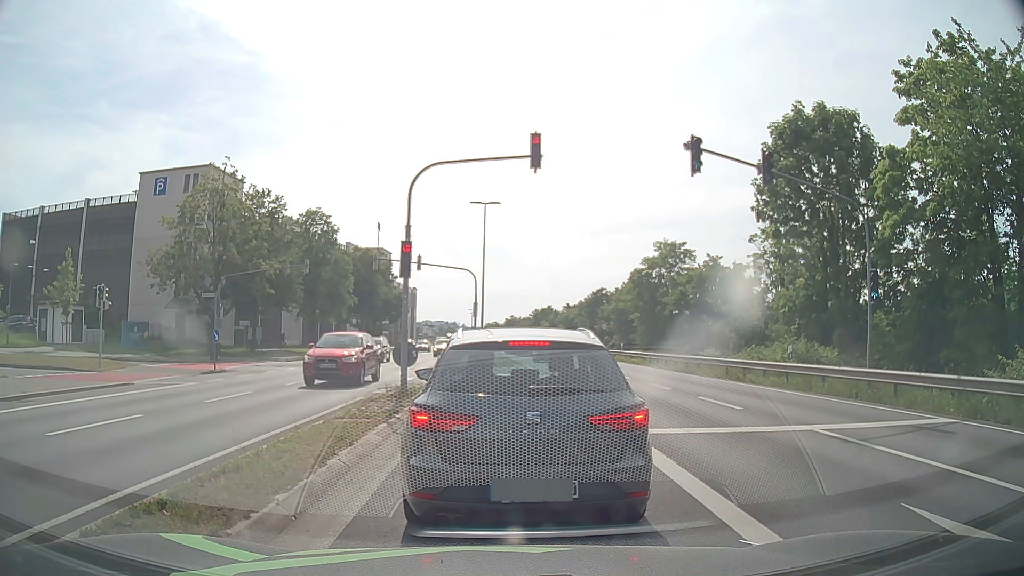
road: primary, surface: asphalt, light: Day
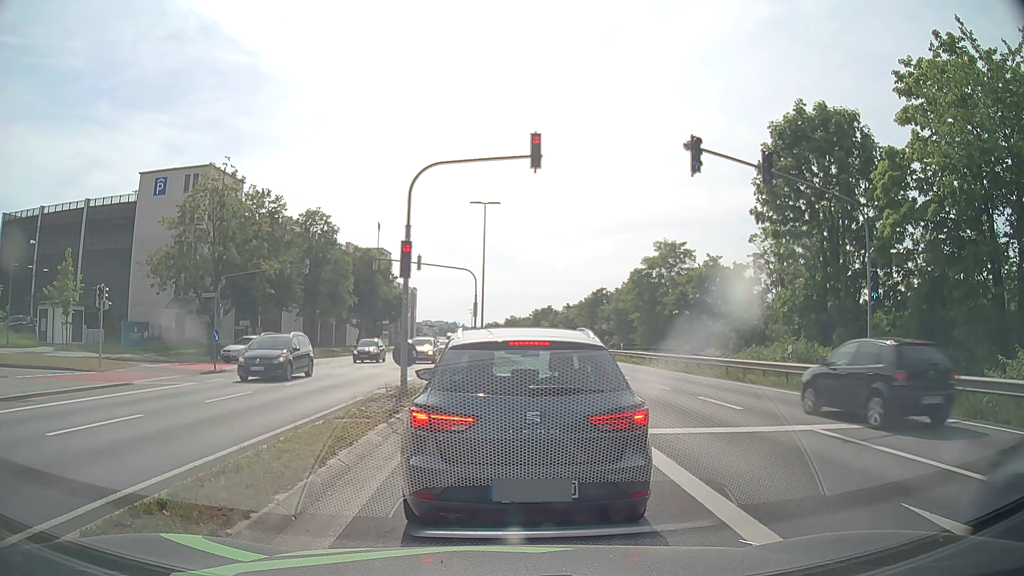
(0.0, 0.0) m; 0°
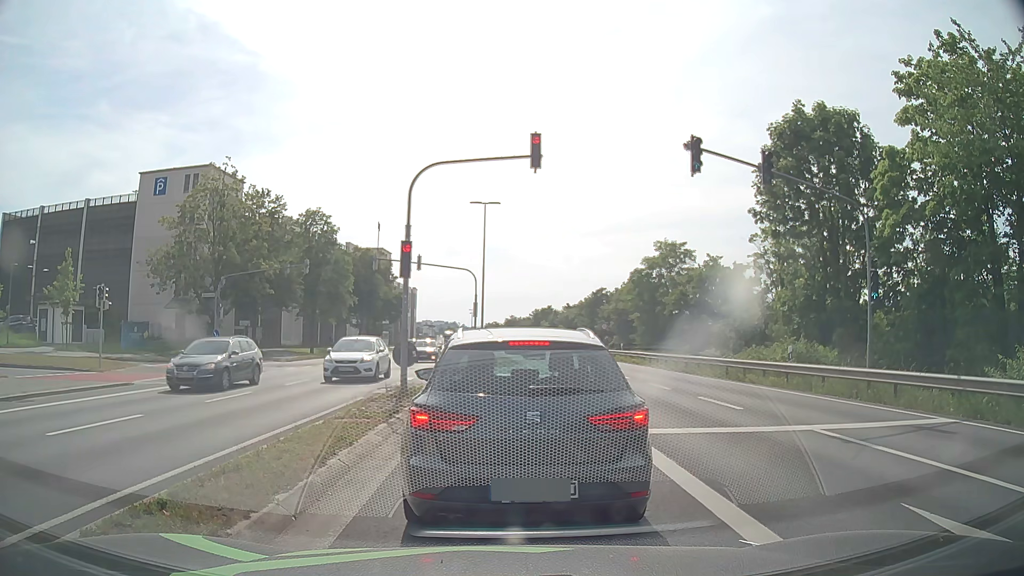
(0.0, 0.0) m; 0°
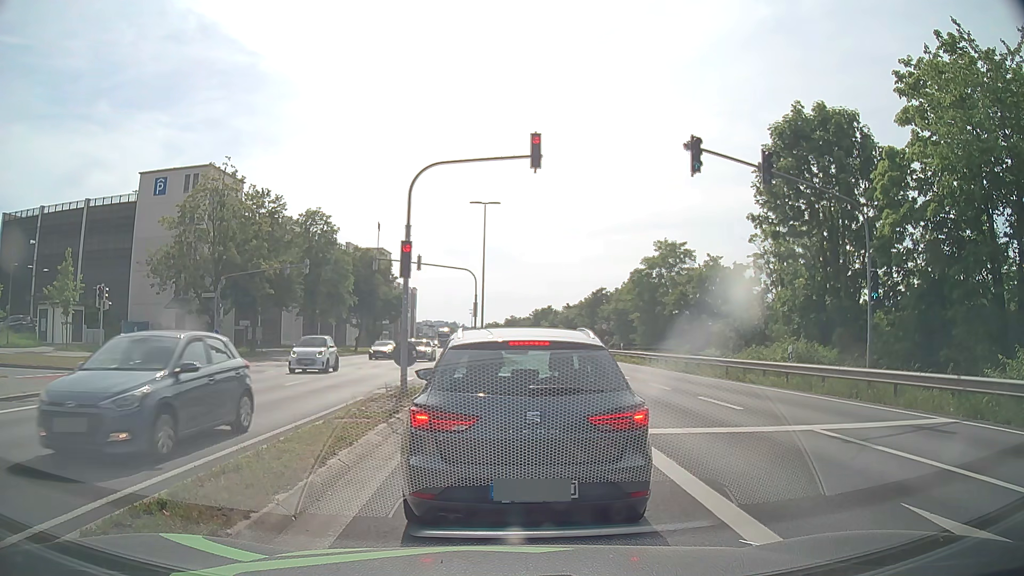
(0.0, 0.0) m; 0°
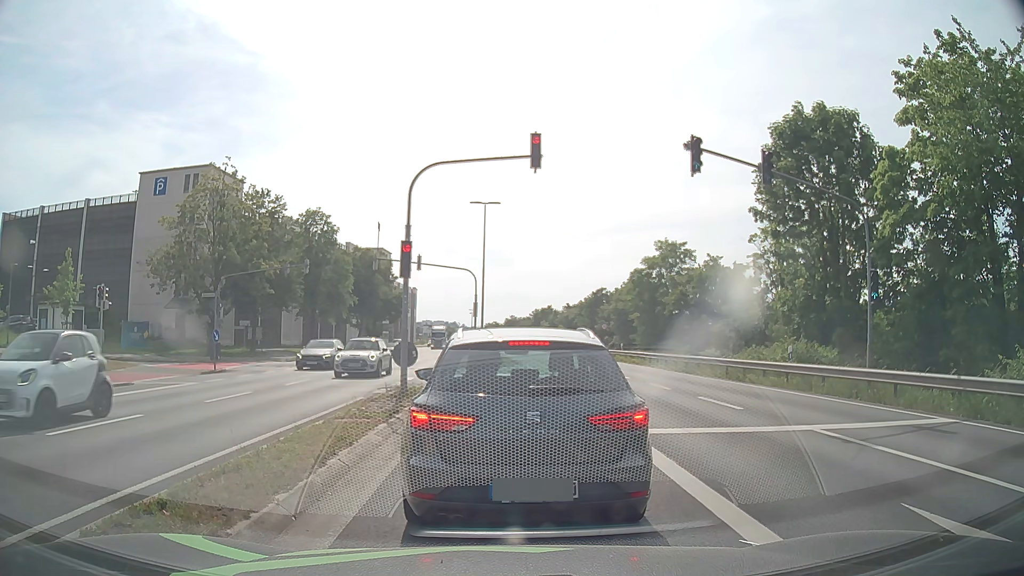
(0.0, 0.0) m; 0°
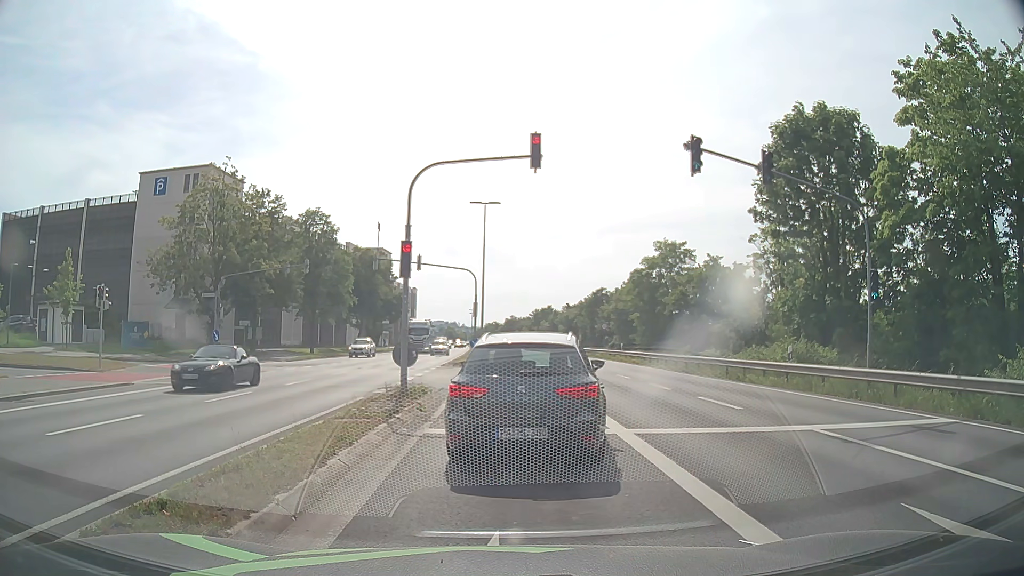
(0.0, 0.0) m; 0°
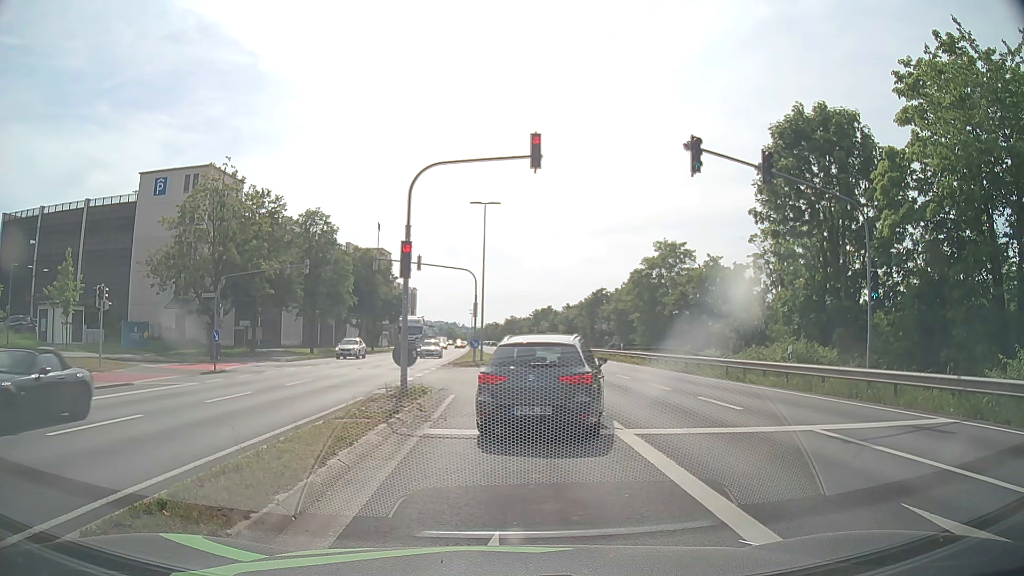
(0.0, 0.0) m; 0°
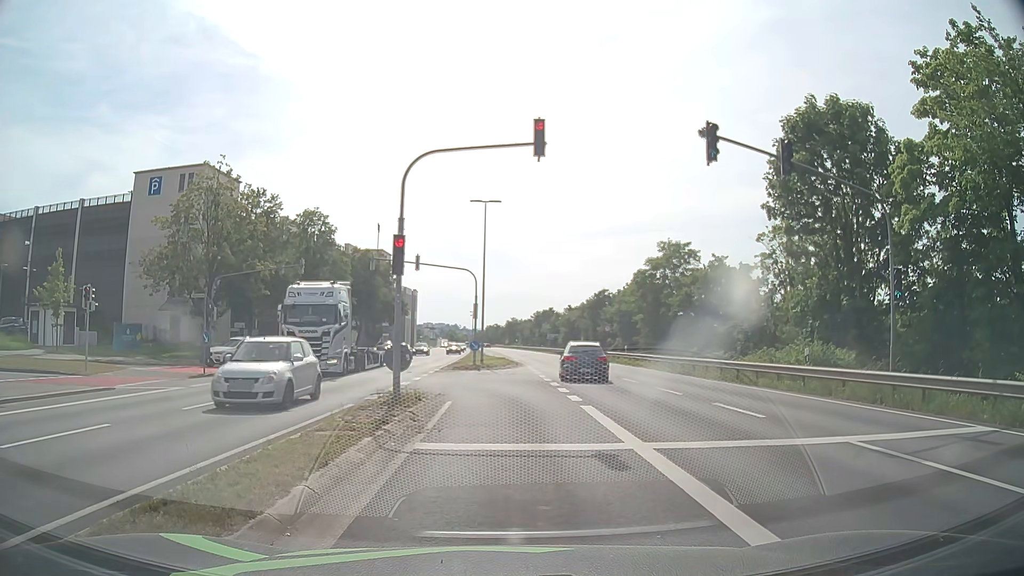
(0.0, +1.2) m; 0°
